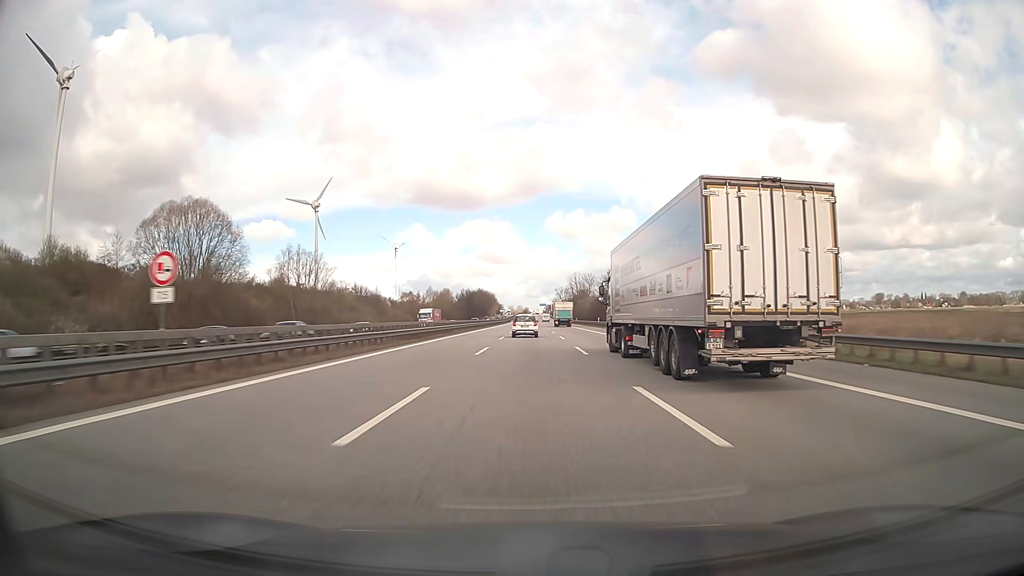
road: motorway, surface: asphalt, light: Day
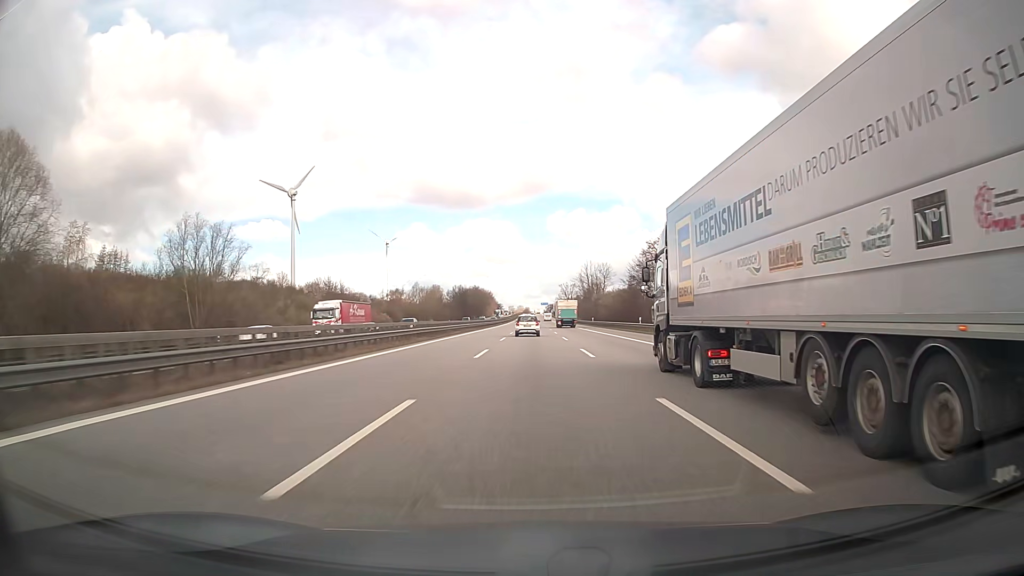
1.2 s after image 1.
(0.0, +38.1) m; 0°
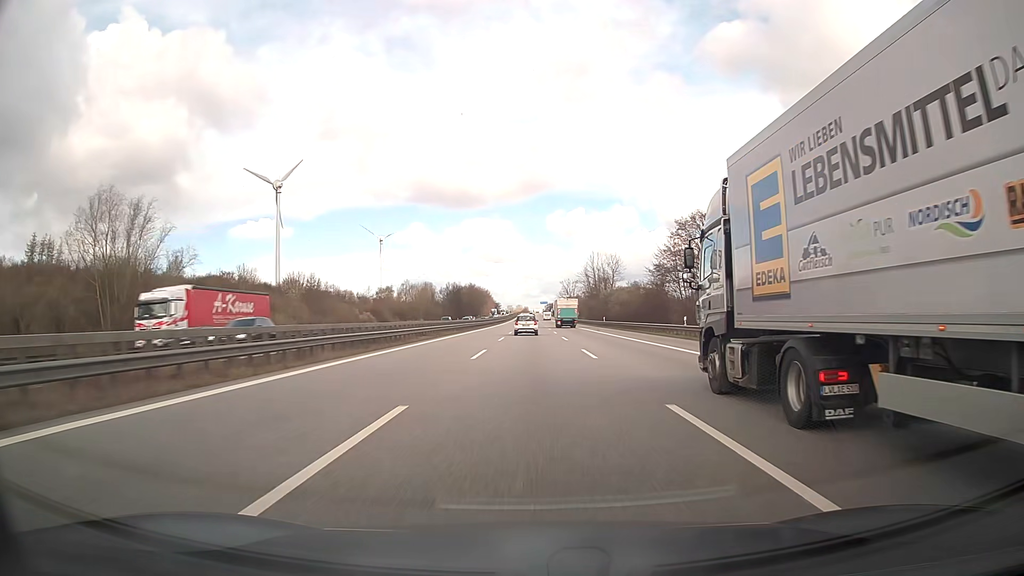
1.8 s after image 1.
(0.0, +19.0) m; 0°
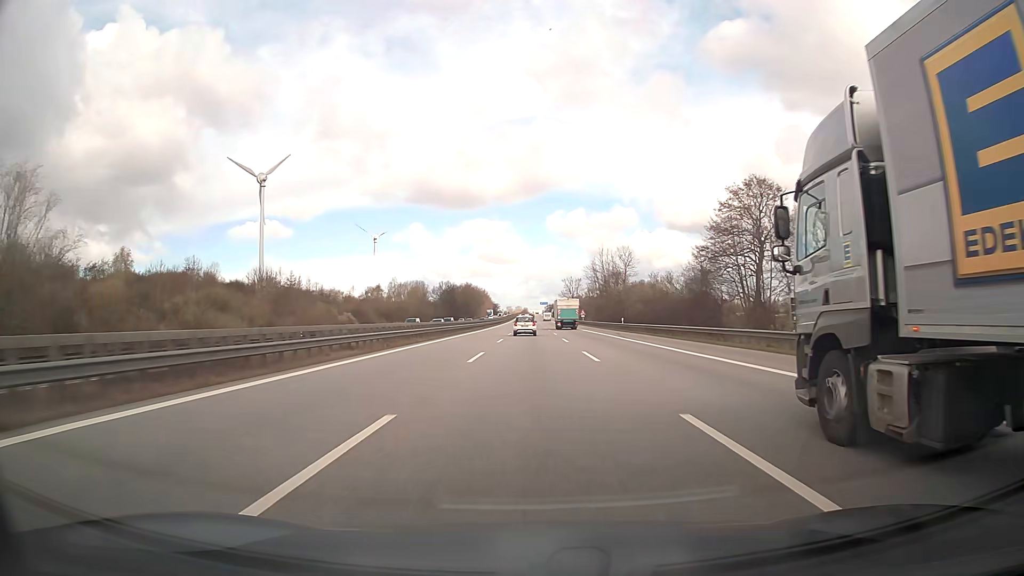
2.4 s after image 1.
(+0.1, +19.0) m; 0°
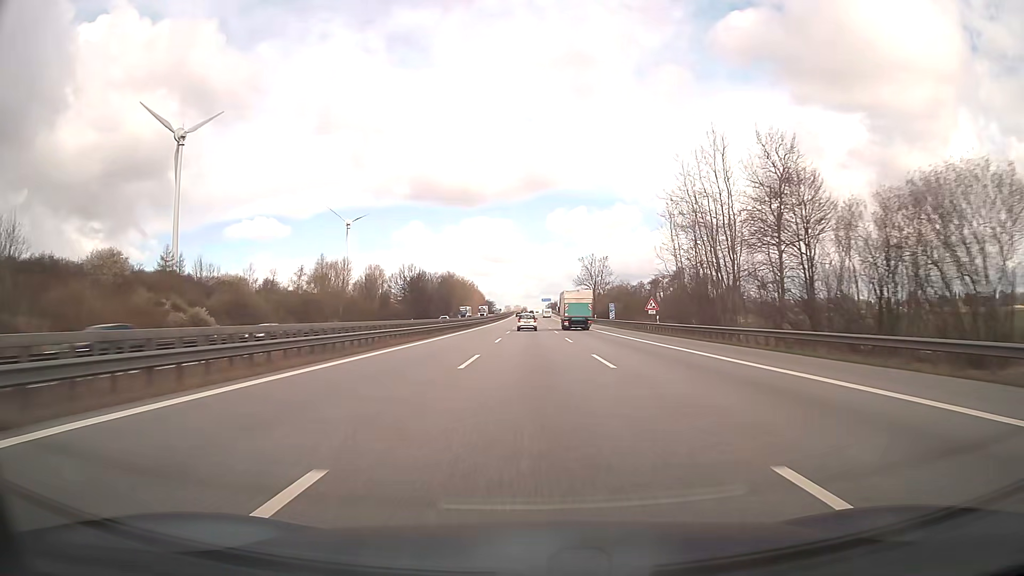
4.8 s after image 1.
(-0.1, +76.1) m; 0°
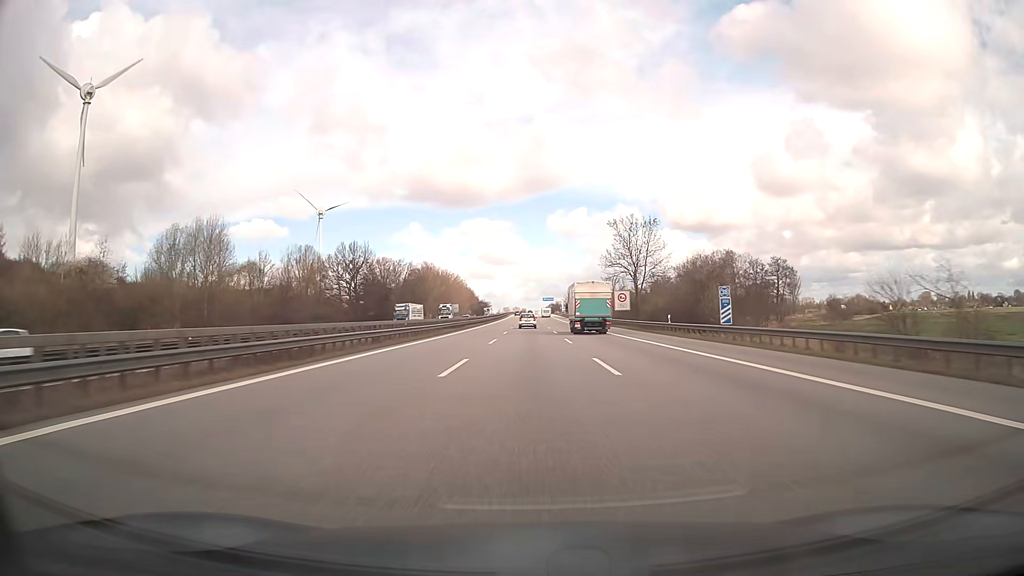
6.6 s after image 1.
(0.0, +57.1) m; 0°
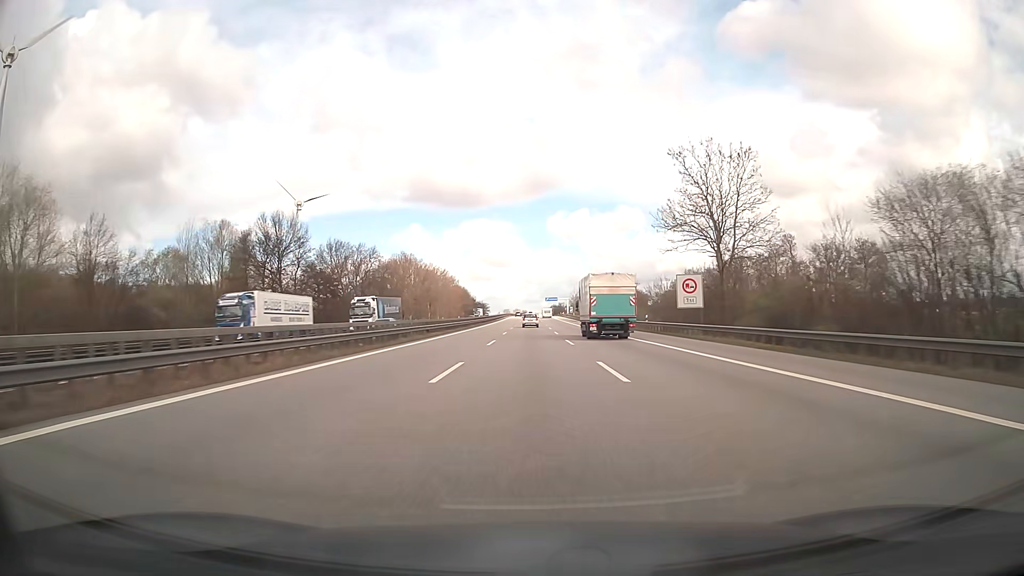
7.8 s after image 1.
(-0.1, +38.0) m; 0°
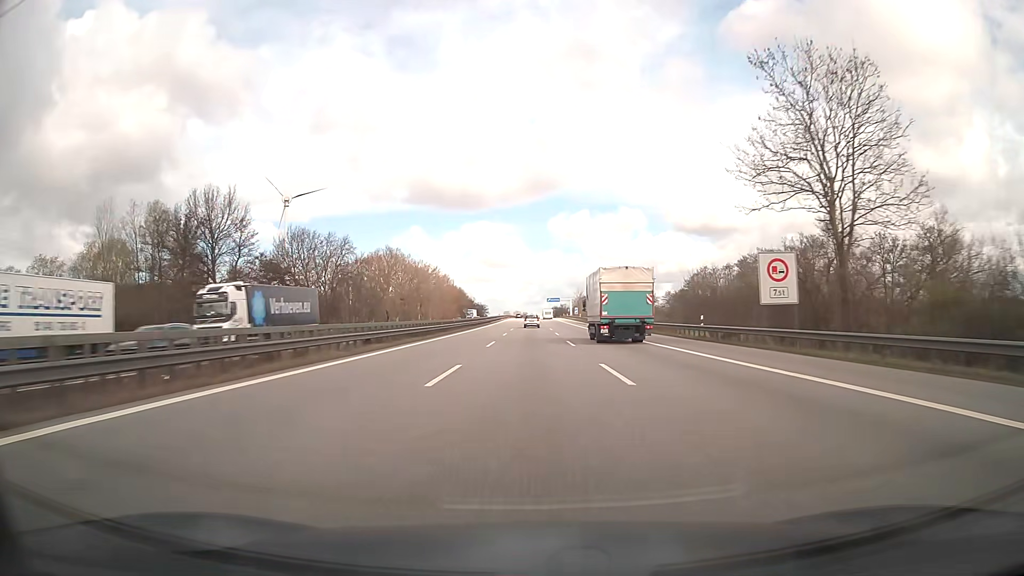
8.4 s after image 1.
(0.0, +19.0) m; 0°
(0, +10) (0, +20) (0, +30) (0, +40) (0, +50) (0, +60) (0, +70) (0, +80) (0, +90) (0, +100) m
